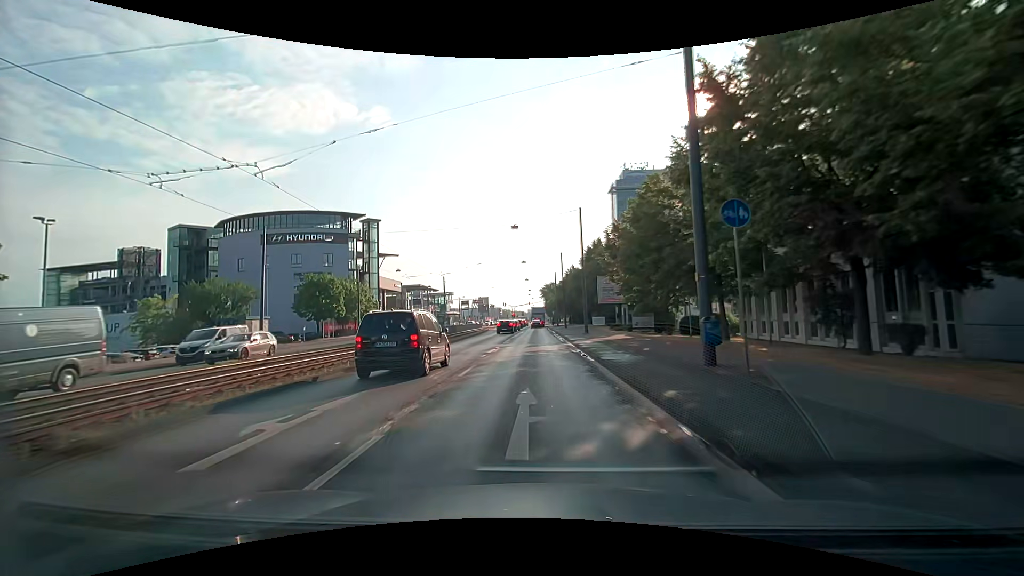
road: primary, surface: asphalt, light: Day
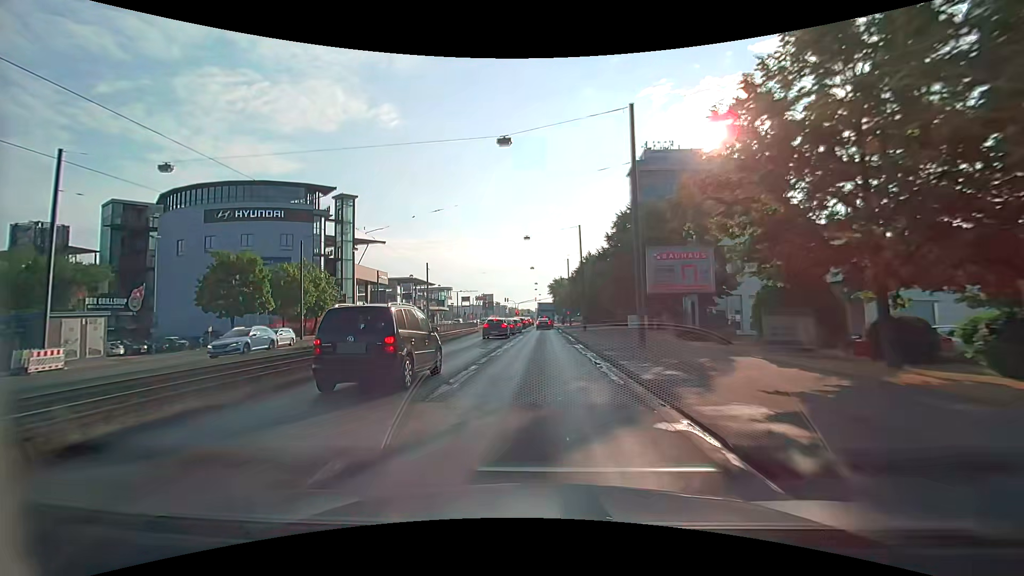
(-0.2, +20.1) m; 0°
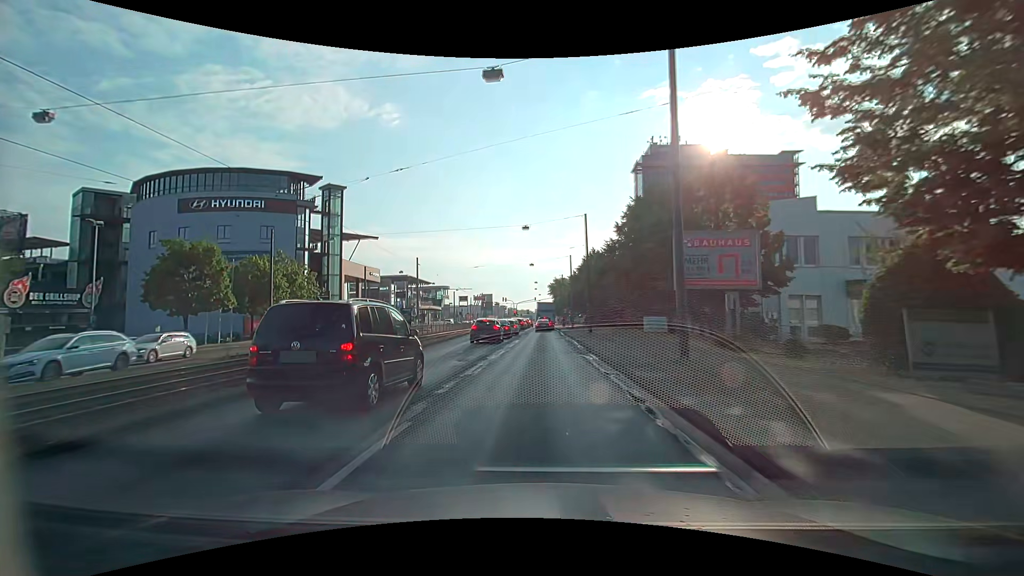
(0.0, +6.1) m; -1°
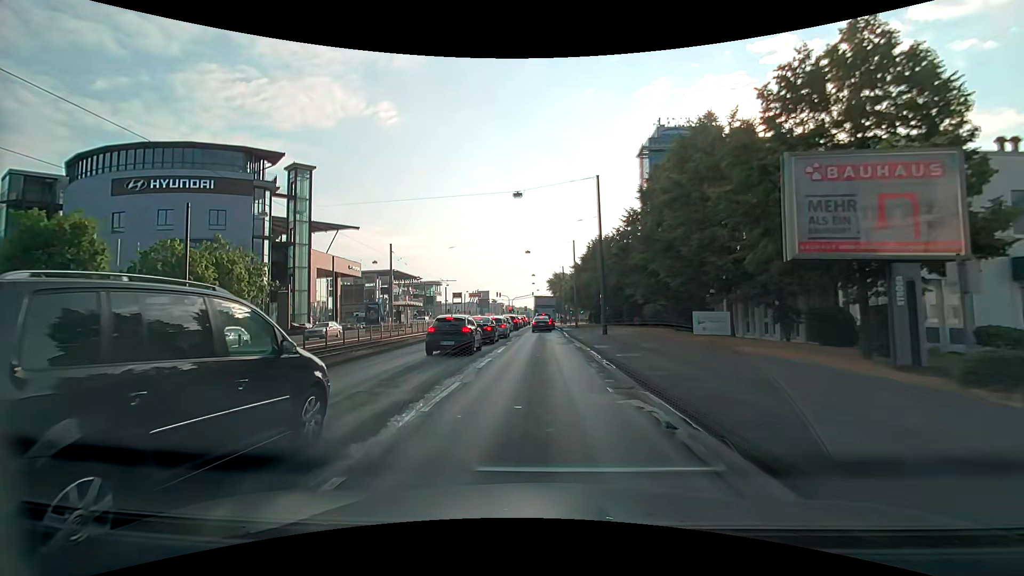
(+0.1, +11.2) m; 0°
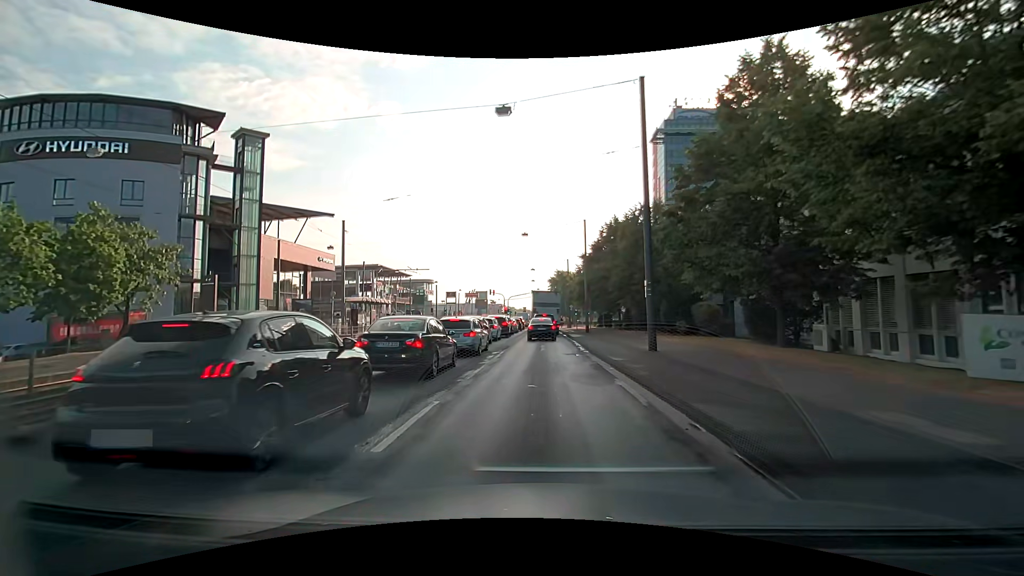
(+0.1, +14.0) m; 0°
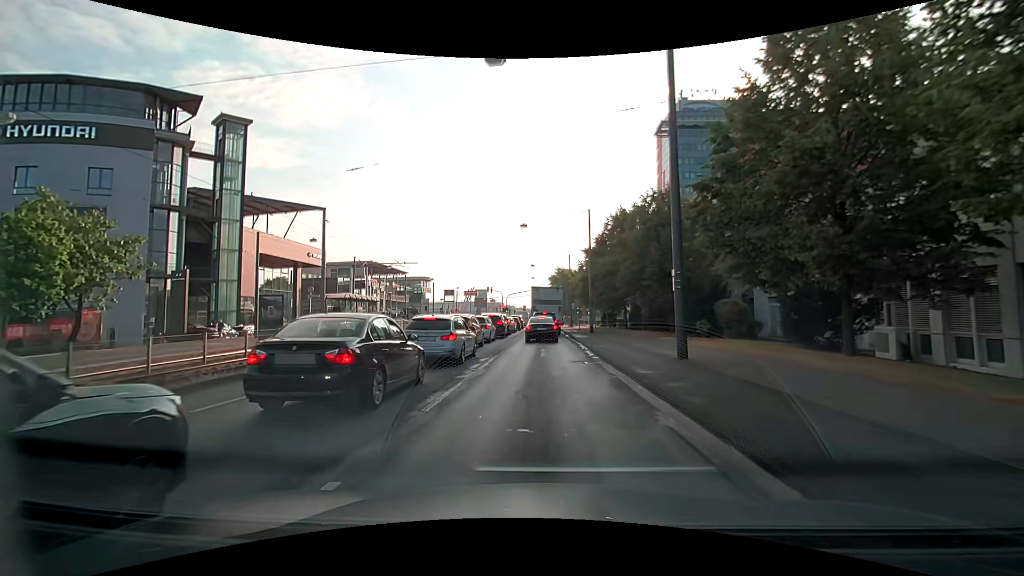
(0.0, +3.9) m; 0°
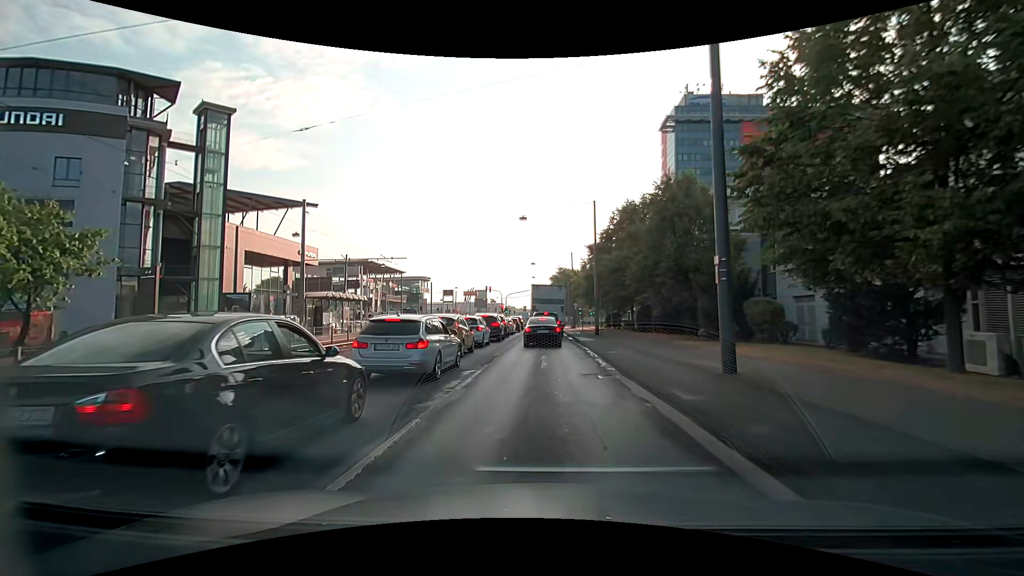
(0.0, +3.5) m; 0°
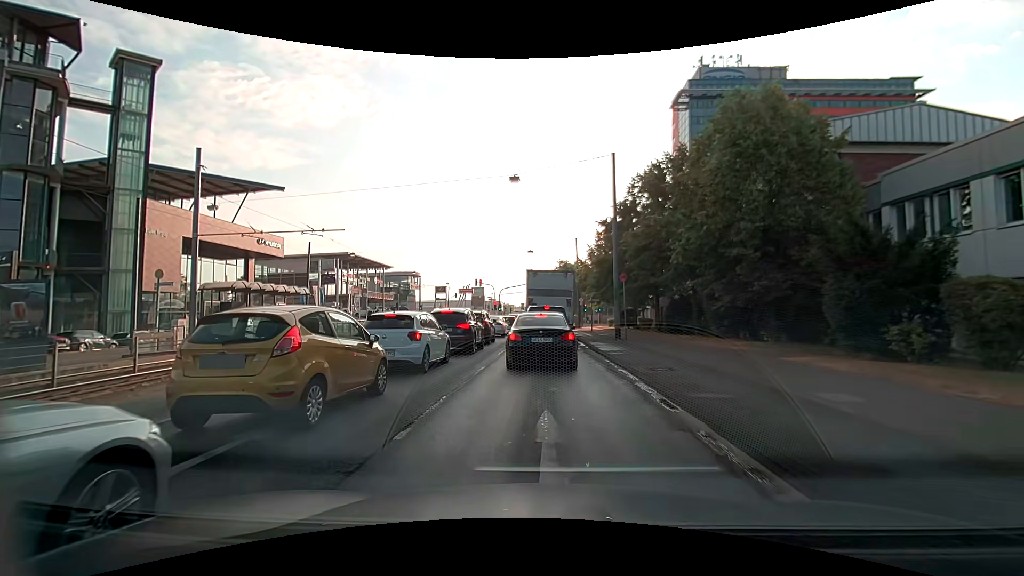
(0.0, +10.9) m; 0°
(0, +10) (0, +20) (0, +30) (0, +40) (0, +50) (0, +60) (+1, +70) (+1, +80) (+1, +90) (+1, +100) m
